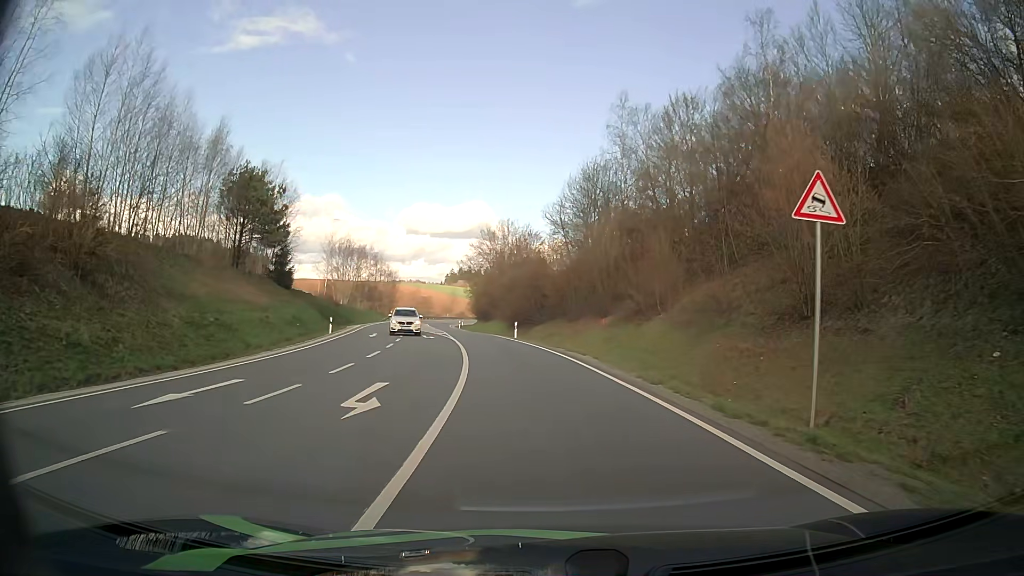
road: secondary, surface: asphalt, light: Day
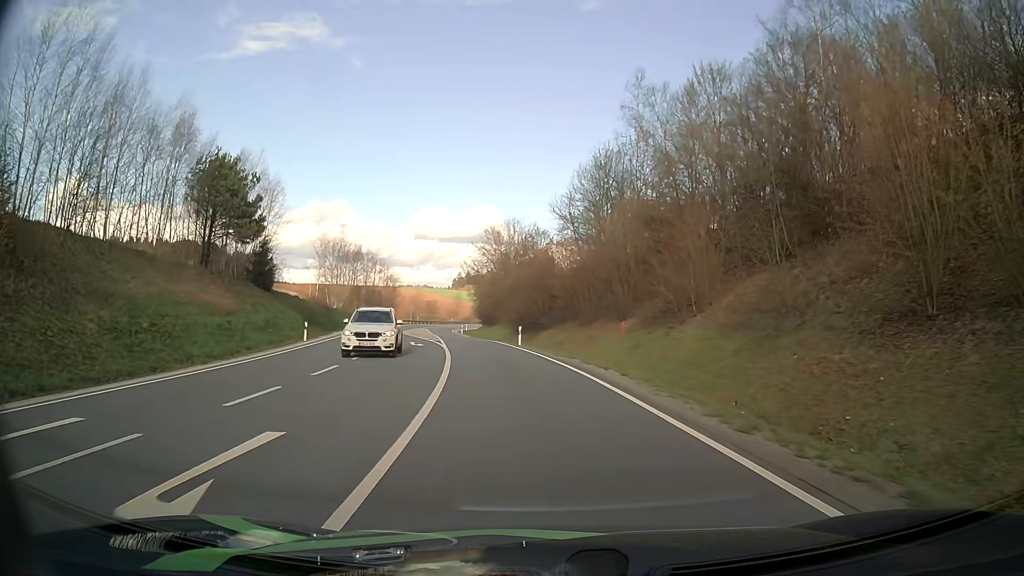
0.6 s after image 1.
(0.0, +6.3) m; -1°
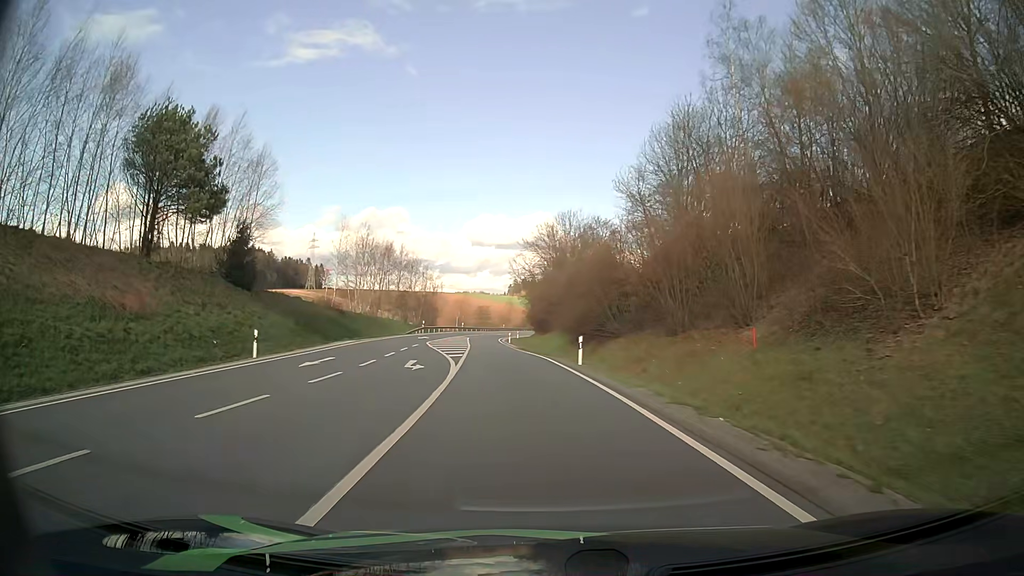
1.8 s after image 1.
(-0.4, +13.7) m; -4°
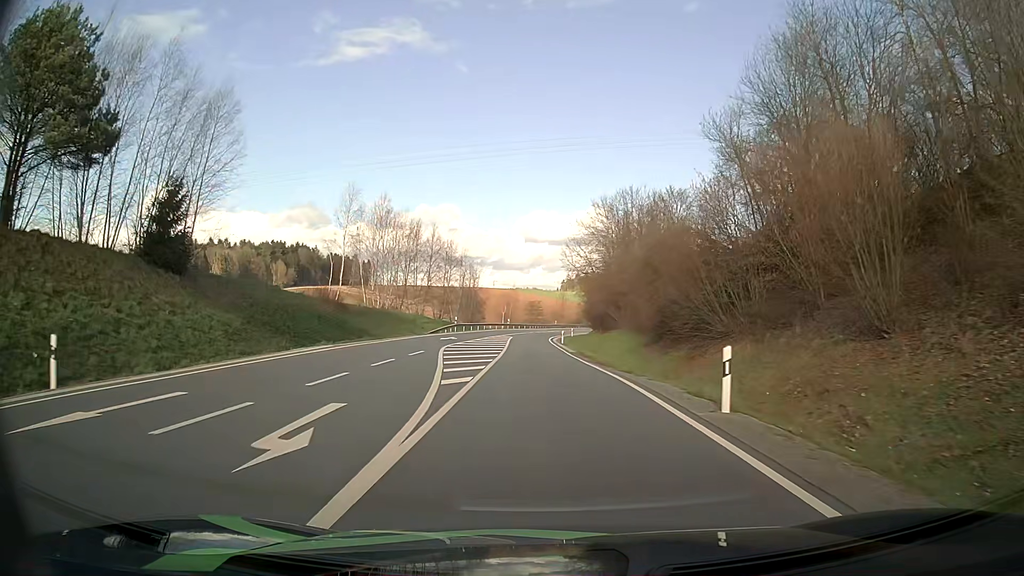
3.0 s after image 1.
(-0.7, +14.5) m; -5°
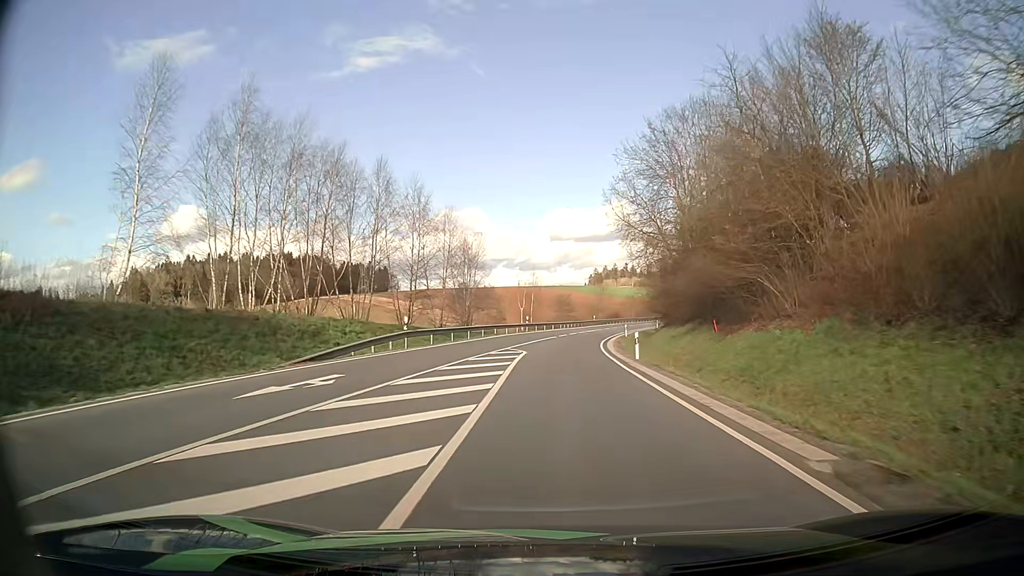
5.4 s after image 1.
(-1.0, +32.9) m; -2°
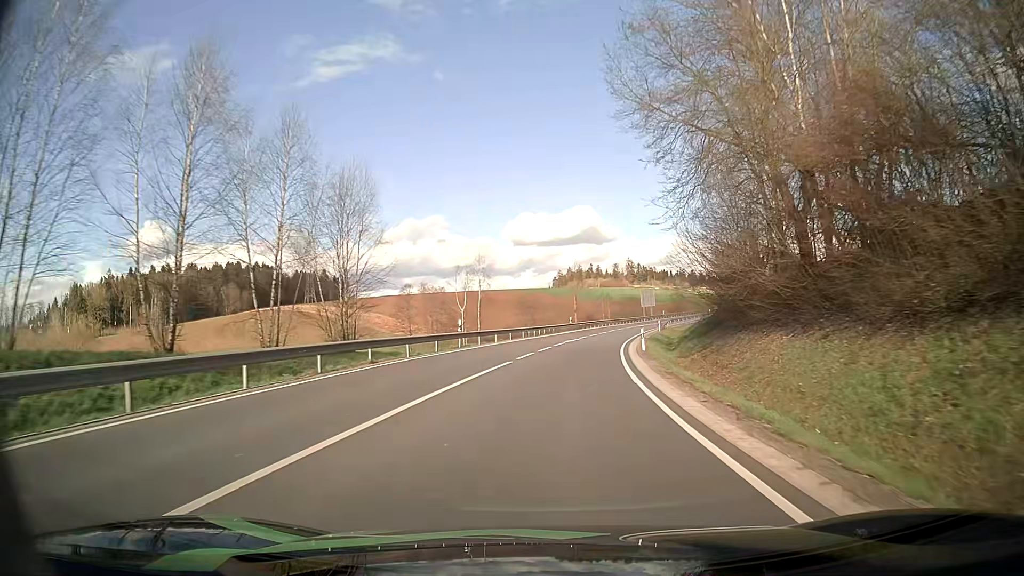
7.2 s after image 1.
(+0.4, +28.1) m; +3°
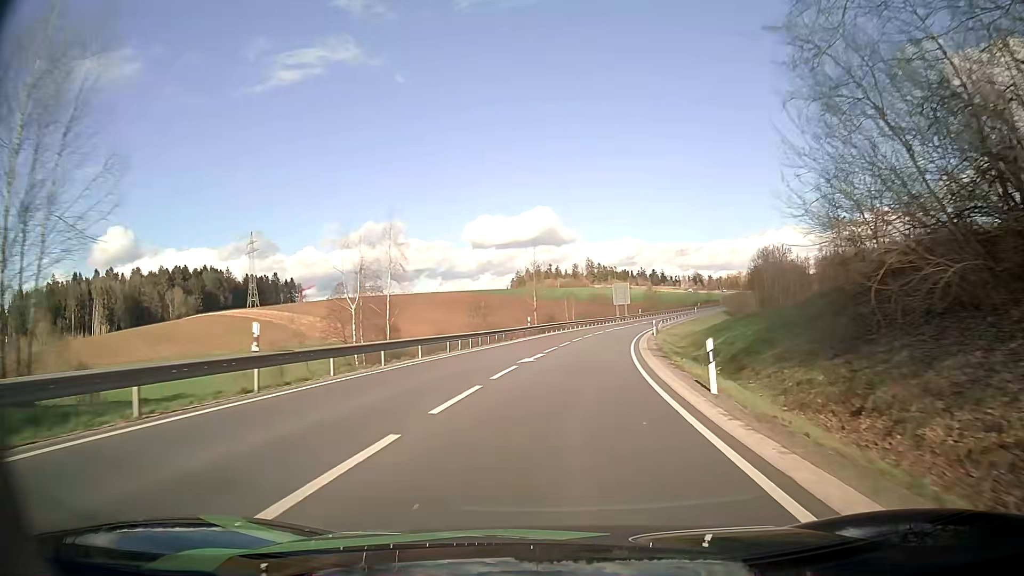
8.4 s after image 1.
(+0.6, +20.1) m; +3°
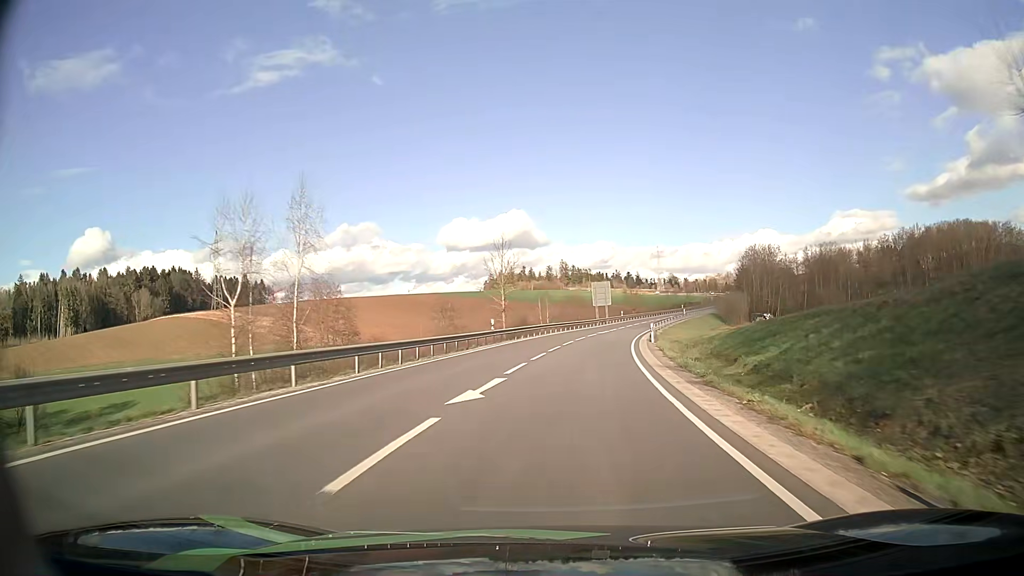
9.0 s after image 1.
(+0.3, +10.5) m; +3°
(0, +10) (+1, +20) (+2, +30) (+3, +40) (+5, +50) (+7, +59) (+9, +69) (+12, +79) (+15, +88) (+18, +98) m
